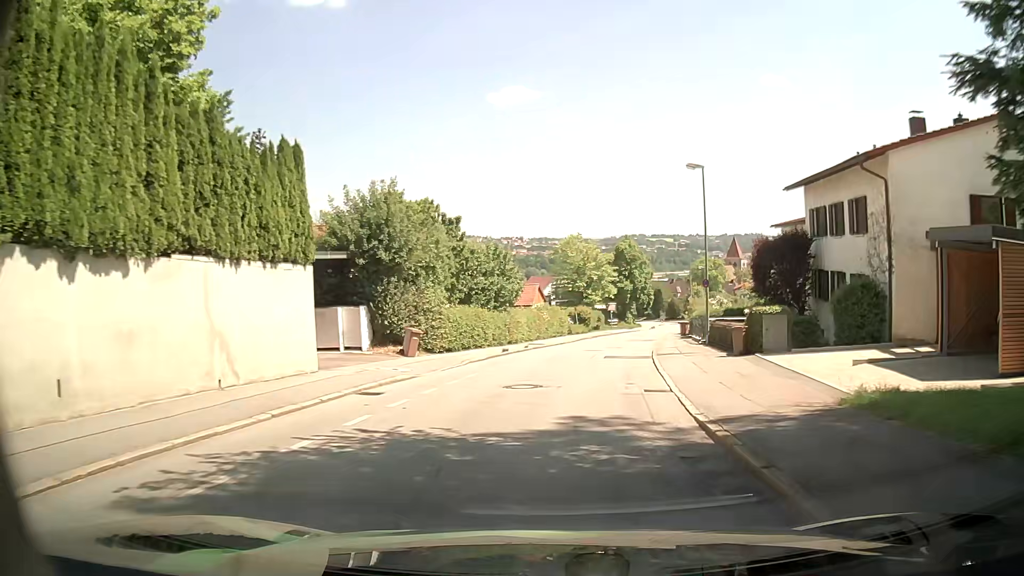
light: Day
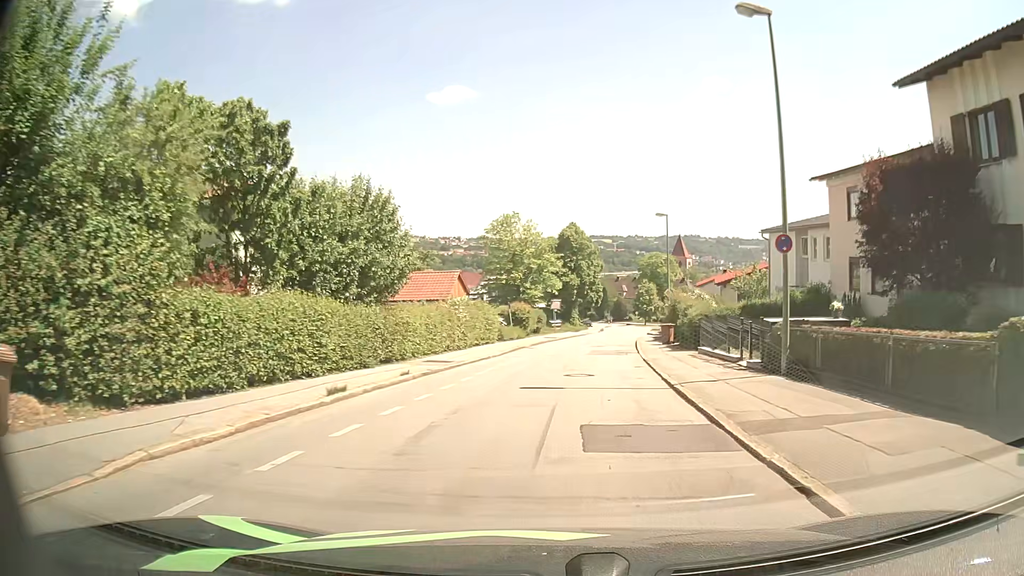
(+0.3, +16.5) m; +4°
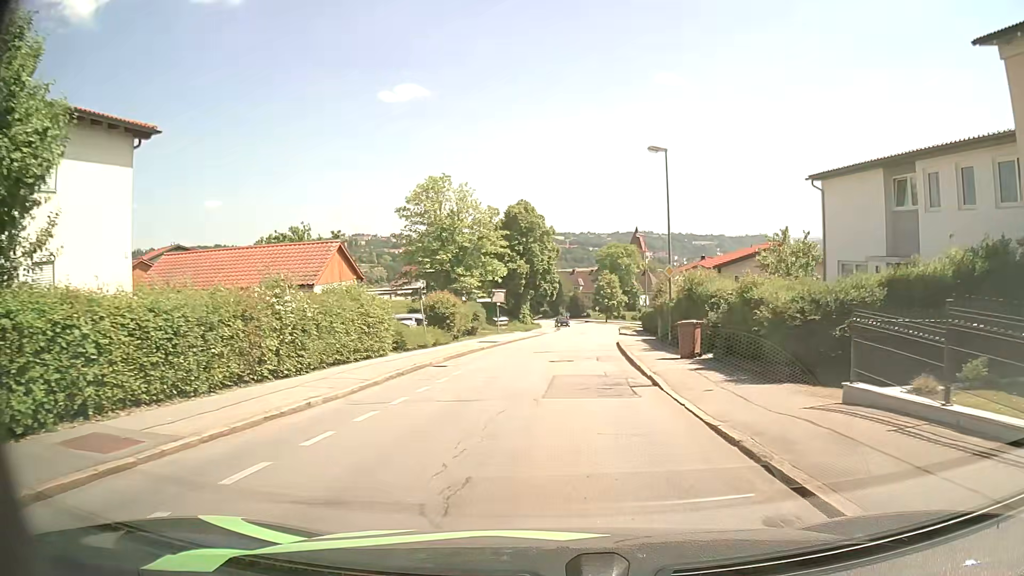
(+0.6, +16.3) m; +3°
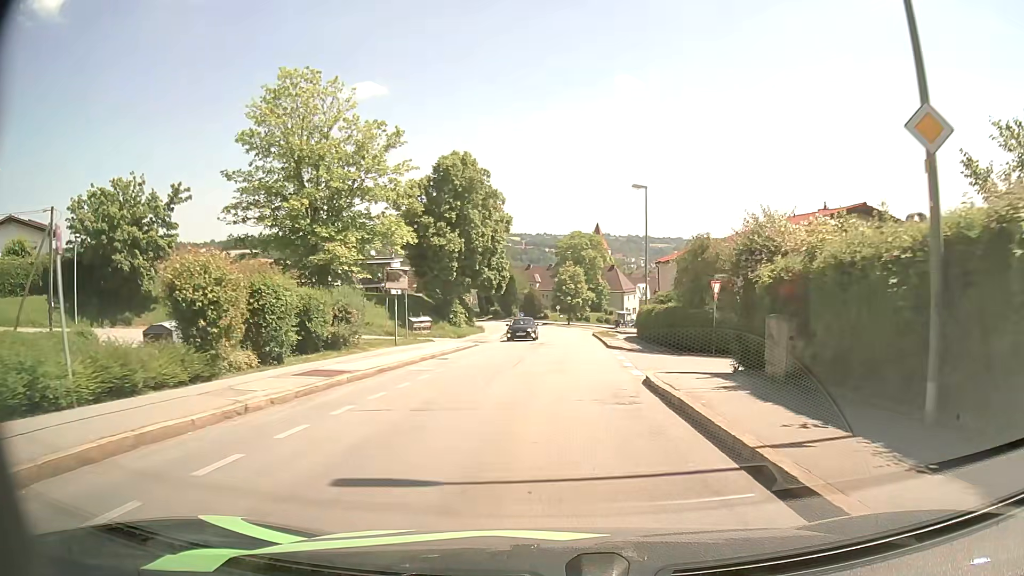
(+0.7, +21.7) m; +4°
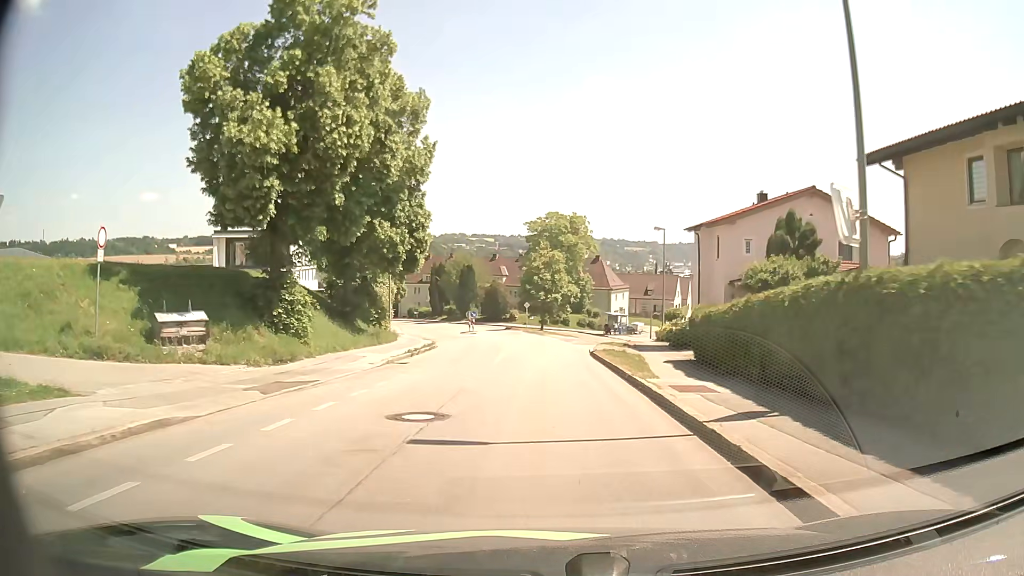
(+0.7, +27.3) m; +2°
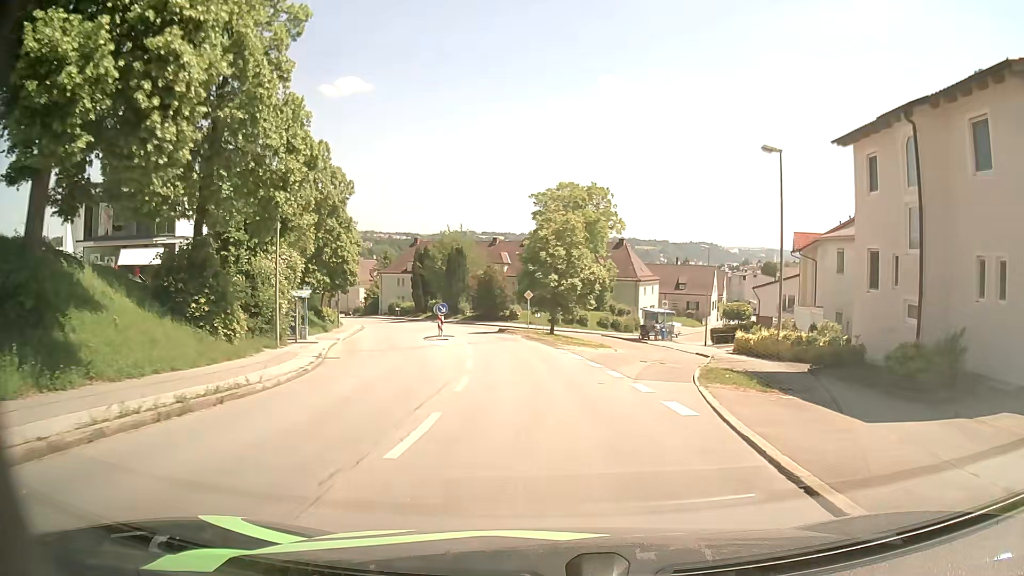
(+0.1, +22.5) m; -1°
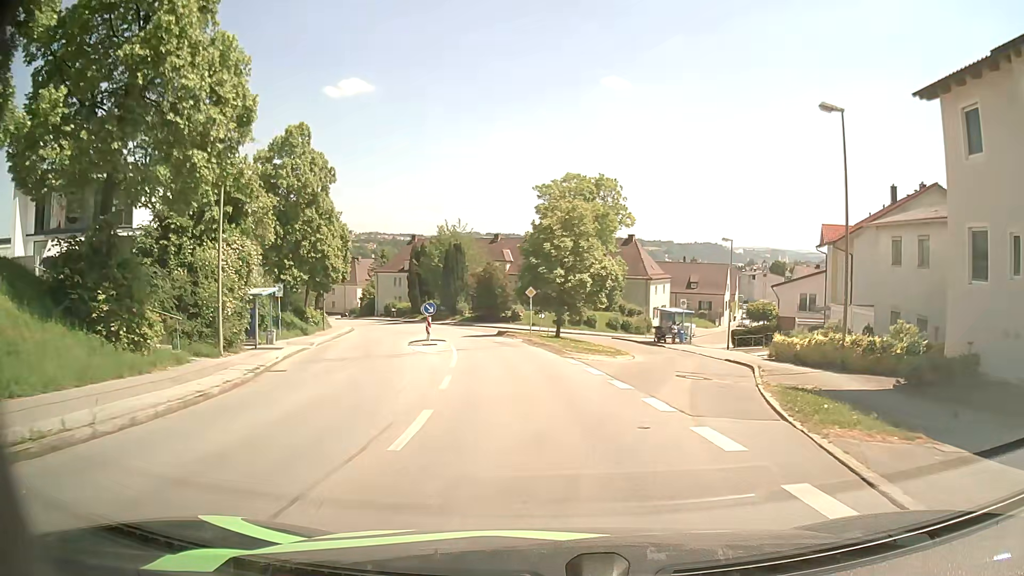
(+0.1, +5.5) m; 0°
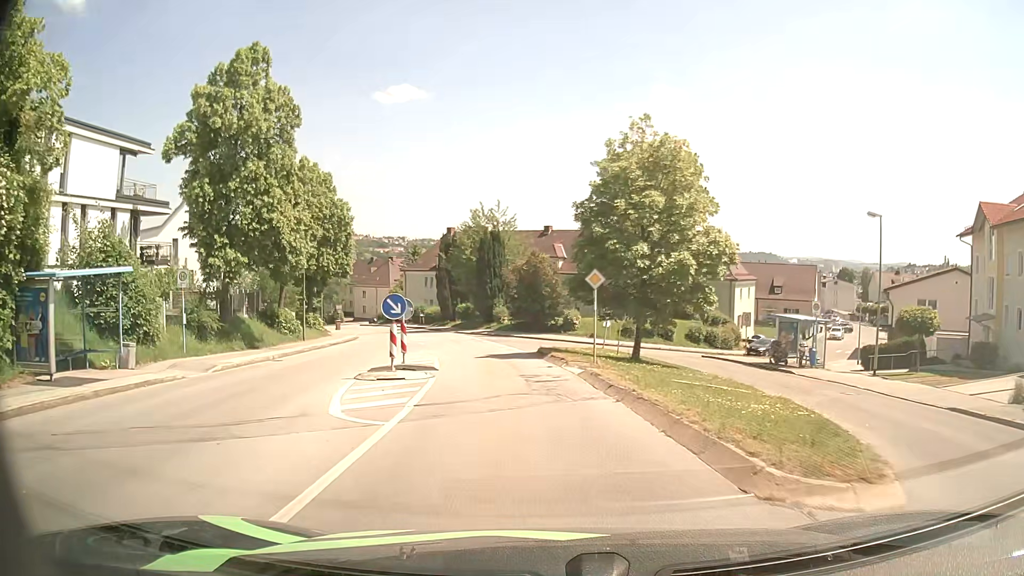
(-0.5, +16.0) m; -4°
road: residential
